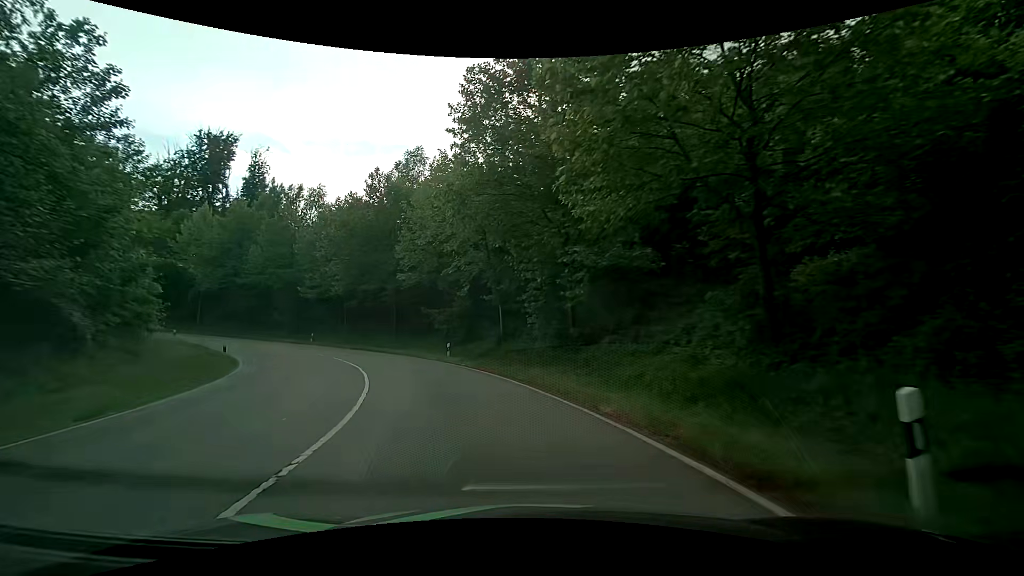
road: primary_link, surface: asphalt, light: Day
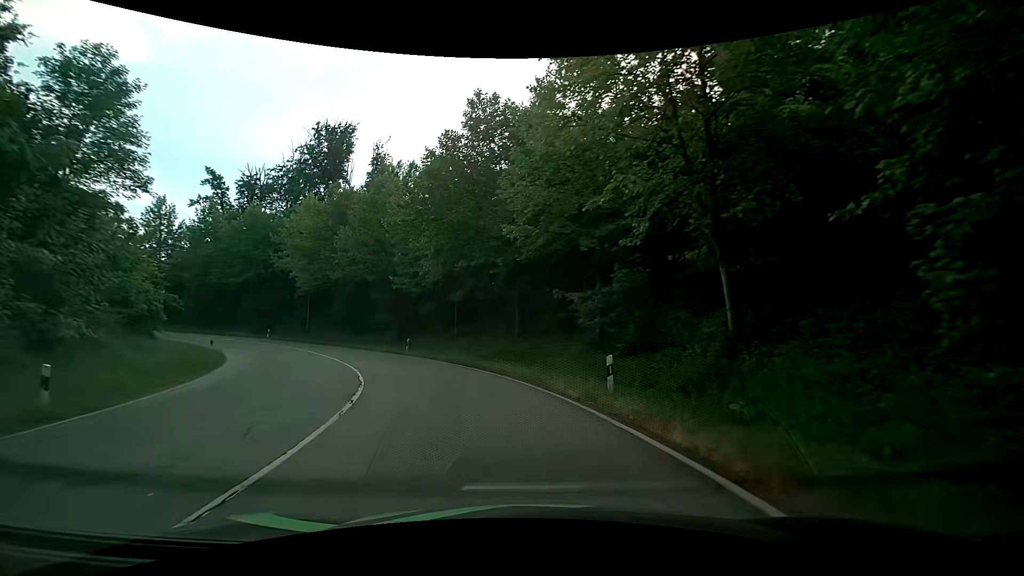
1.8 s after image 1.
(-2.6, +17.0) m; -17°
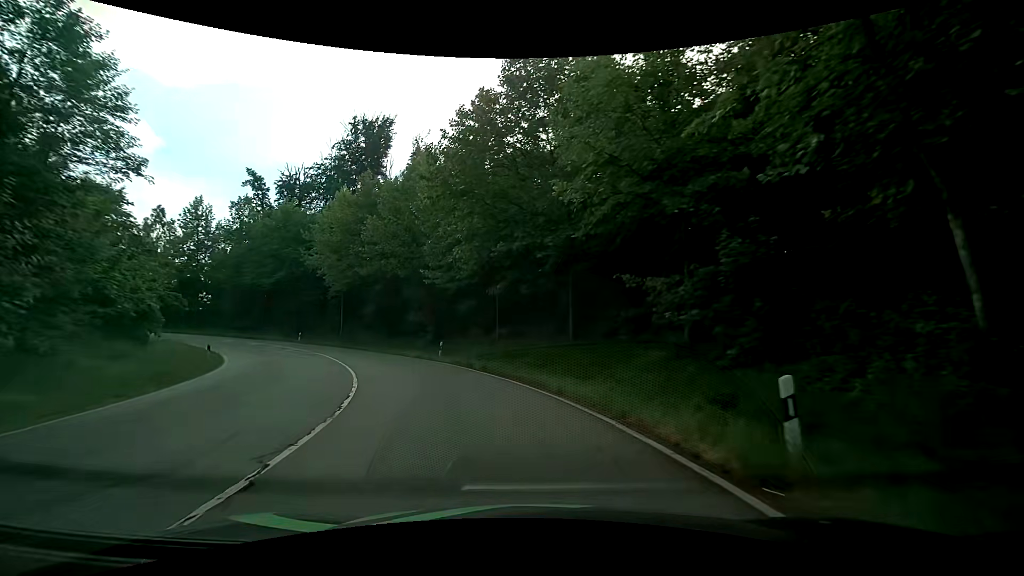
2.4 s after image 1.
(-0.3, +5.6) m; -6°
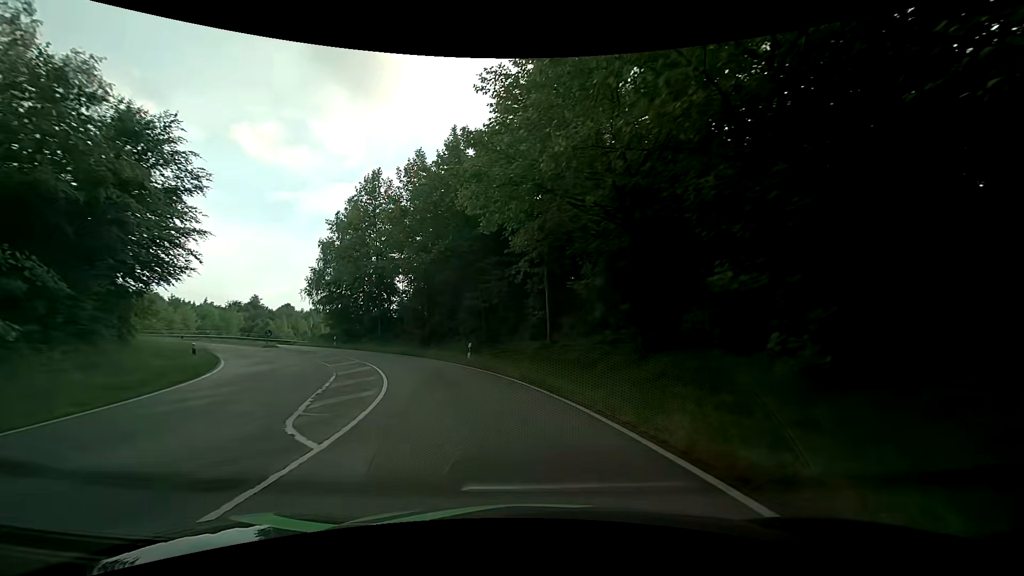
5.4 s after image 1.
(-7.1, +27.0) m; -29°
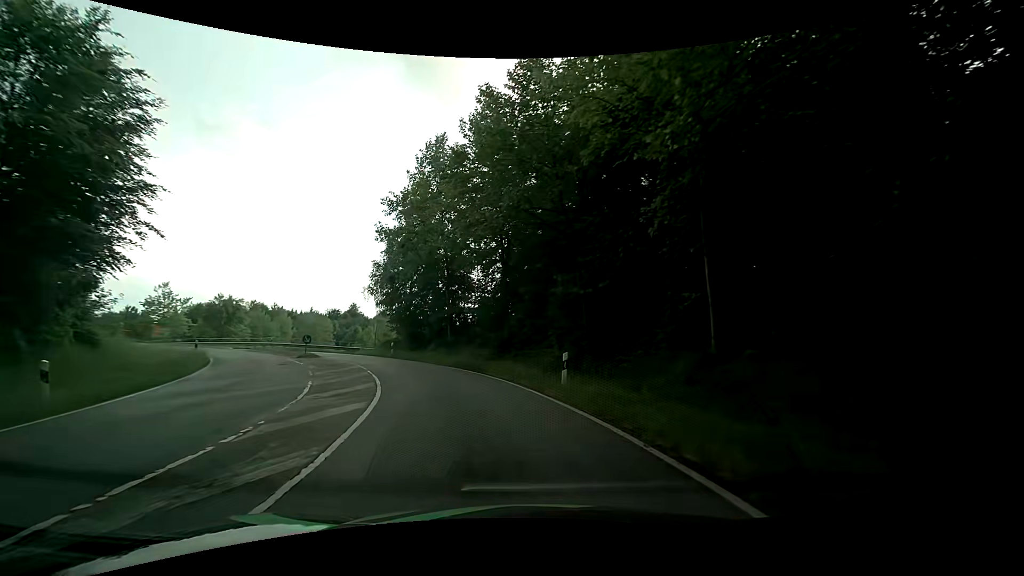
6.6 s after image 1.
(-1.0, +11.6) m; -11°
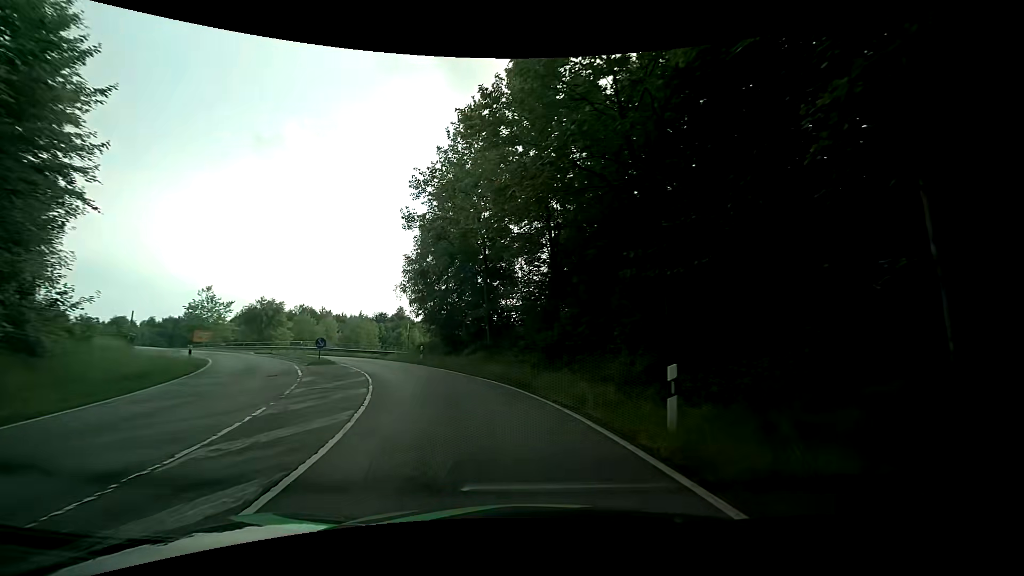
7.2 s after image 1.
(-0.2, +5.9) m; -6°
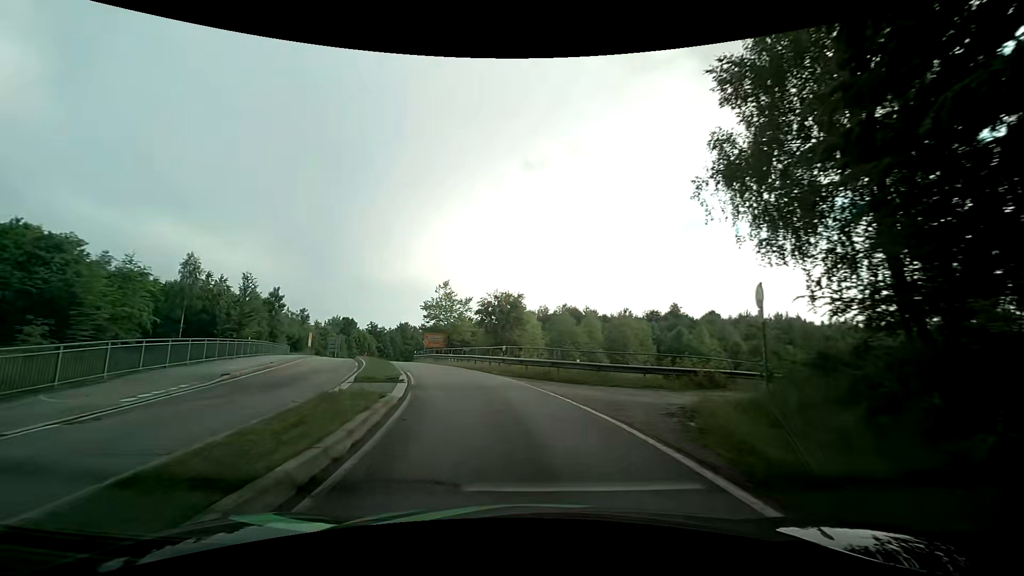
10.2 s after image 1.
(-7.4, +28.0) m; -29°
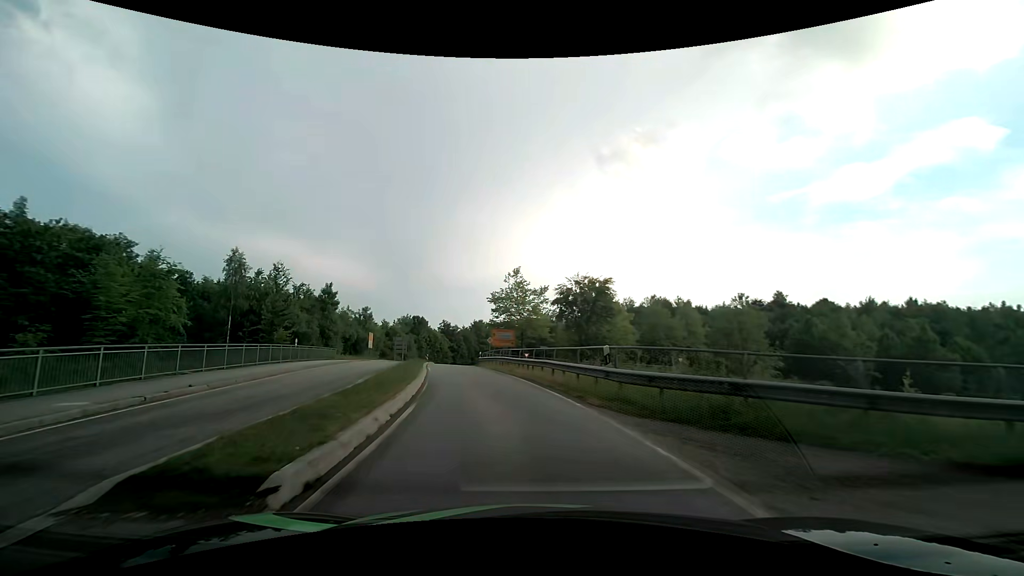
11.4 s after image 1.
(-1.0, +12.3) m; -8°
(-1, +10) (-2, +20) (-5, +30) (-7, +39) (-9, +49) (-10, +59) (-12, +69) (-12, +79) (-13, +89) (-12, +99) m
